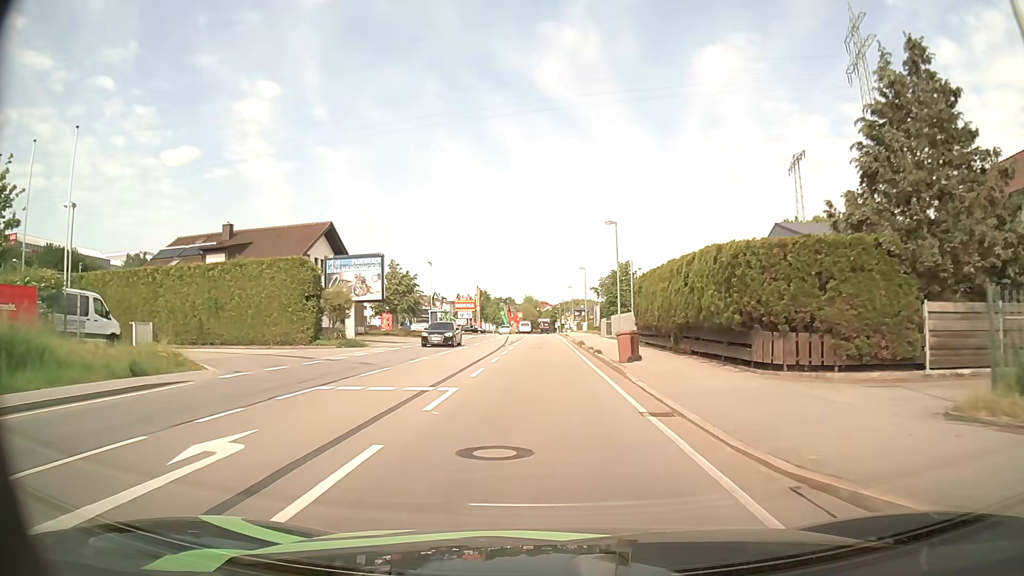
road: primary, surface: asphalt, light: Day
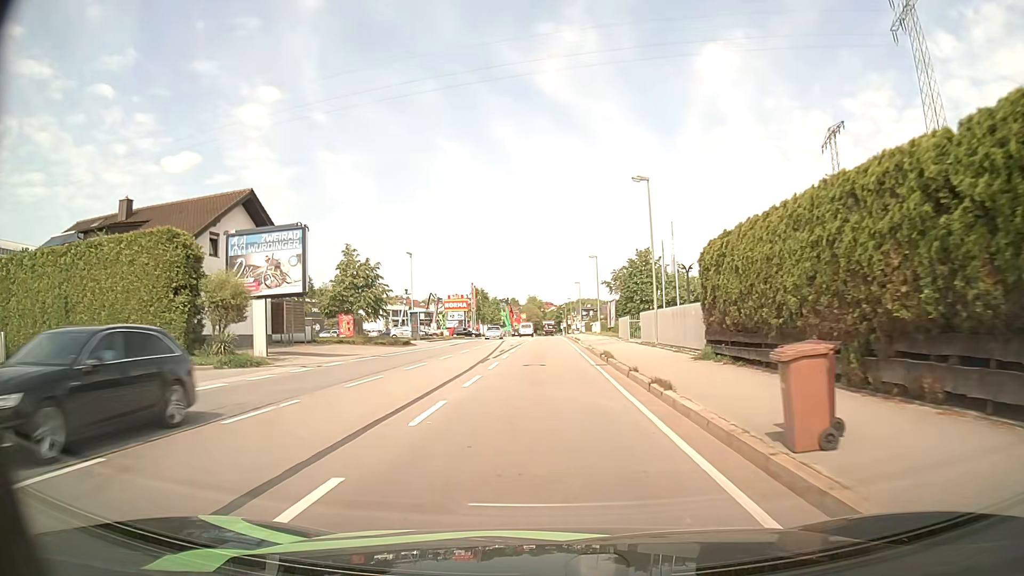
(0.0, +14.1) m; 0°
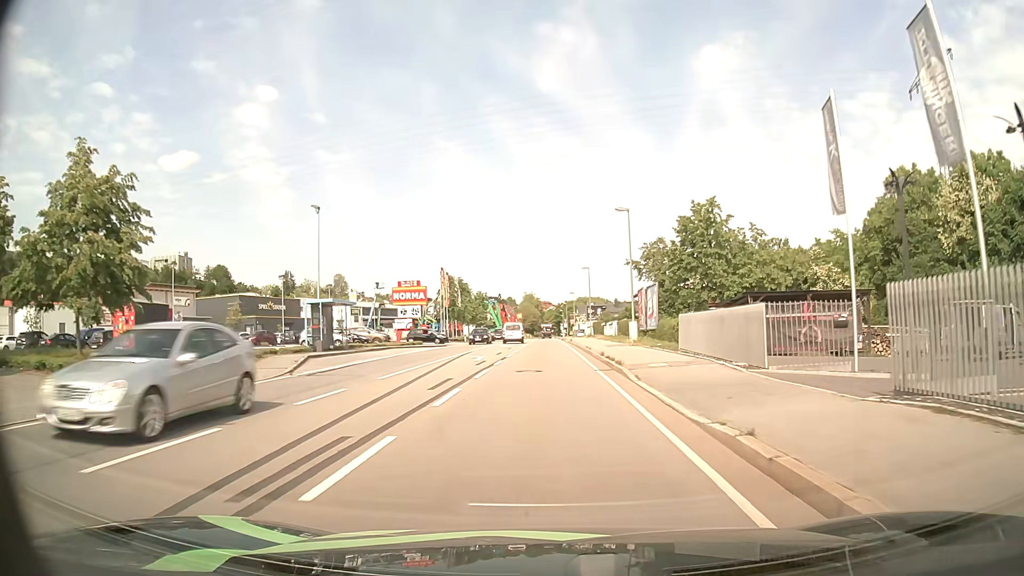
(+0.1, +27.8) m; +1°
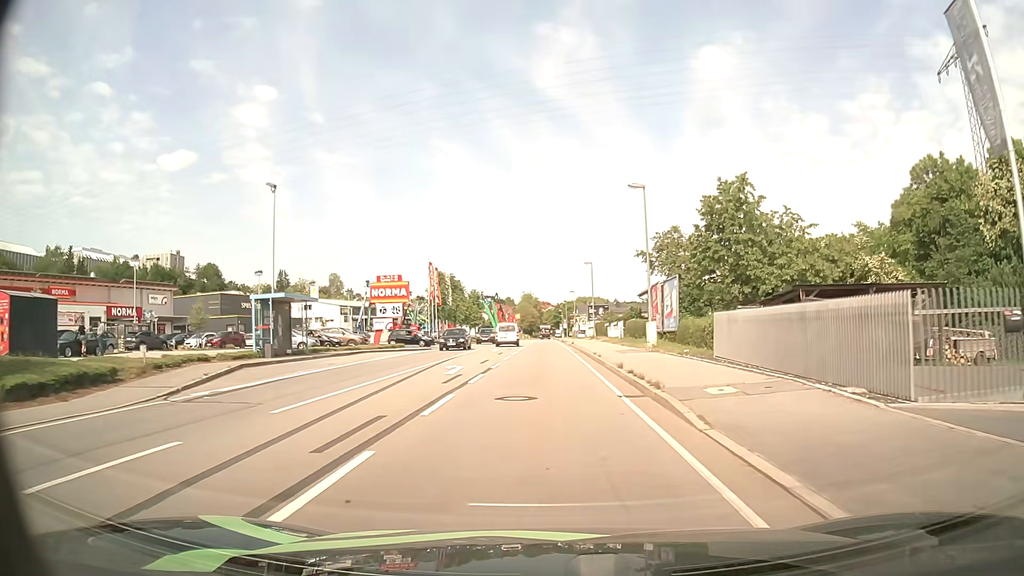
(0.0, +6.9) m; 0°
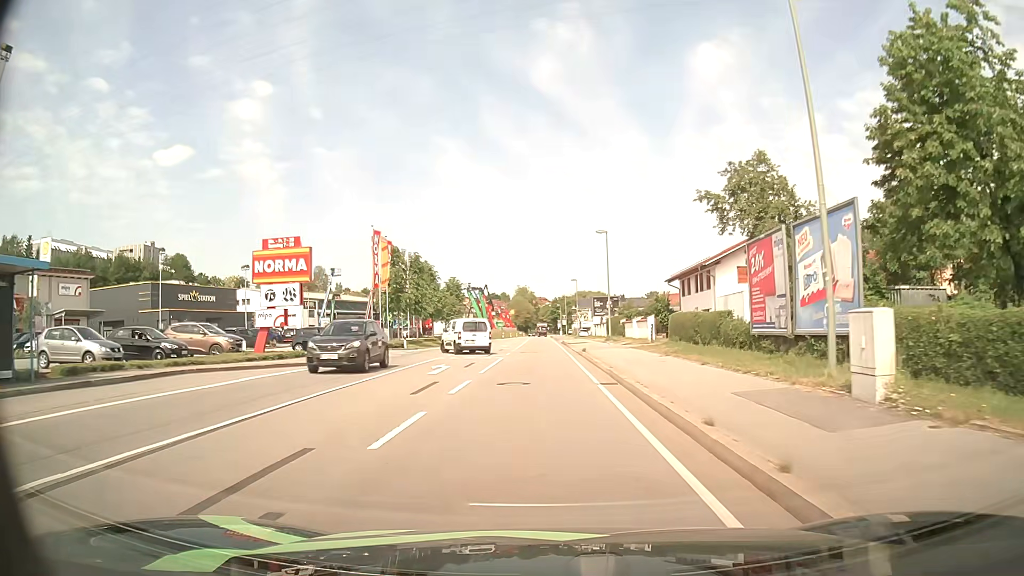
(0.0, +21.0) m; +1°
